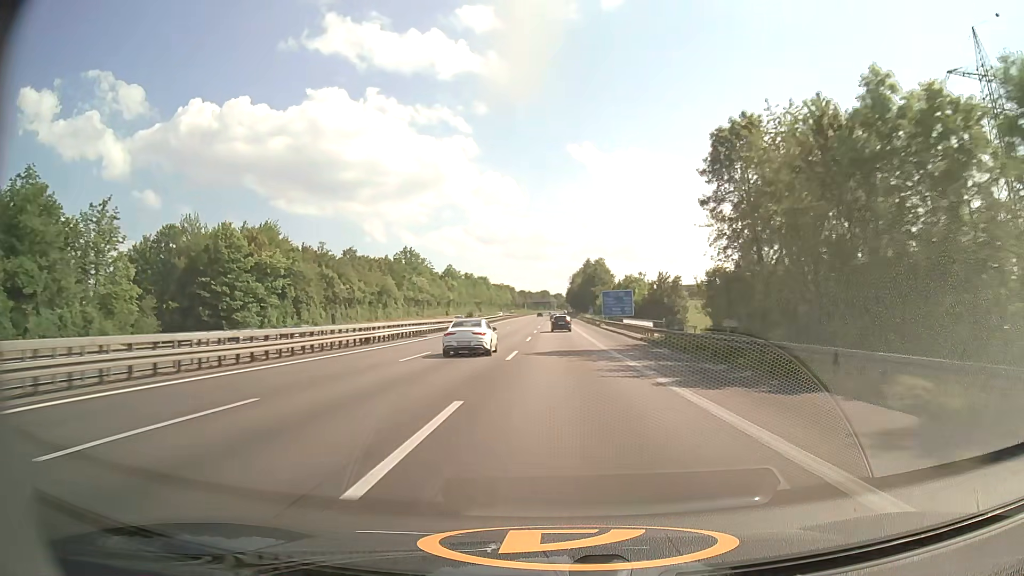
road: motorway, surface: asphalt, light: Day
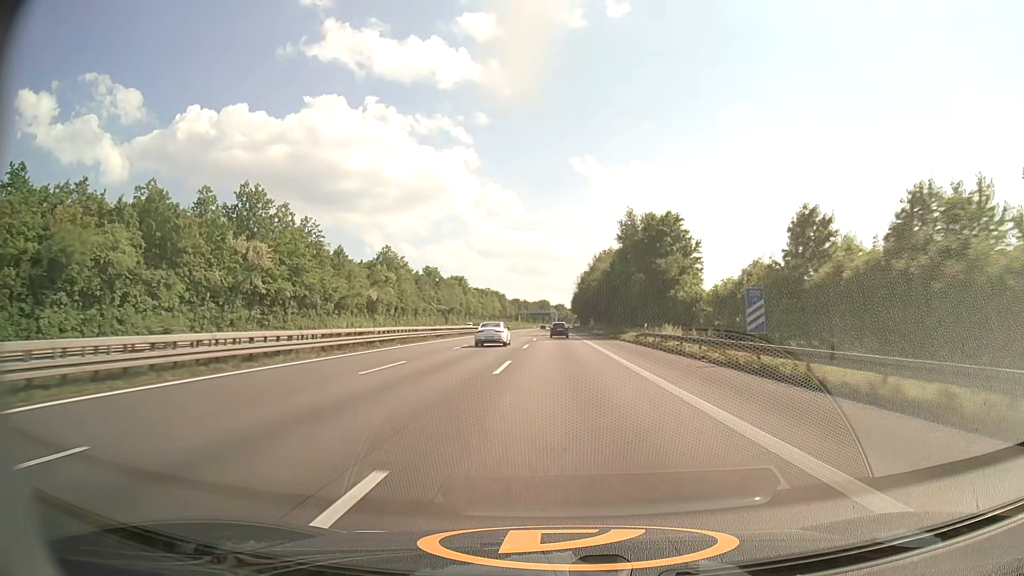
(-0.1, +94.6) m; 0°
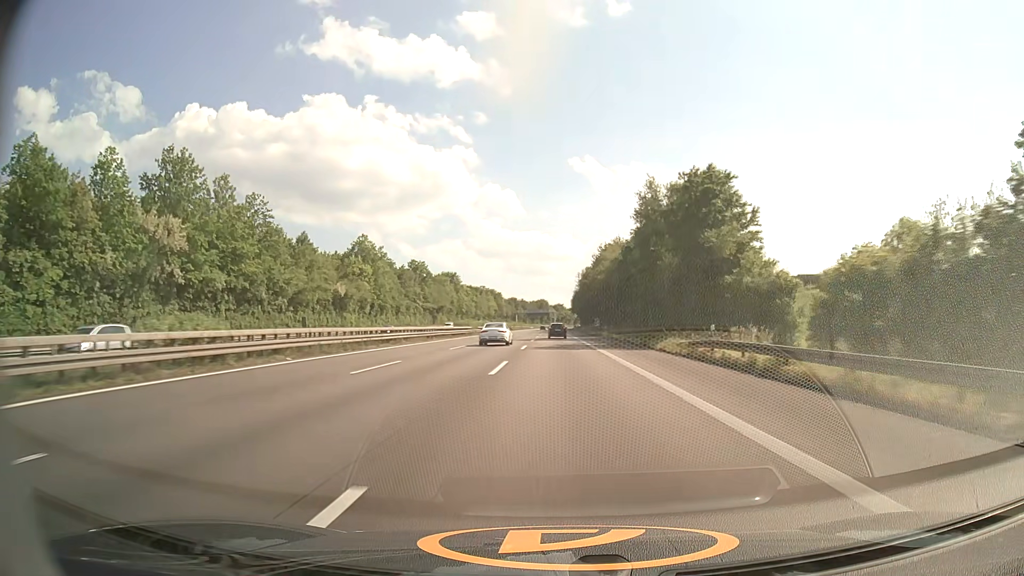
(0.0, +18.6) m; 0°
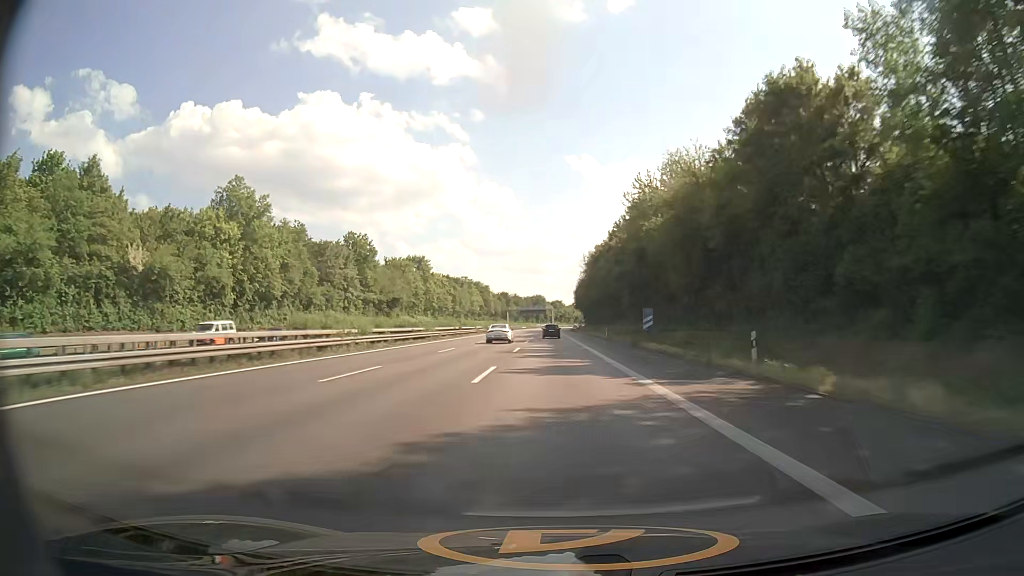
(+0.1, +55.6) m; 0°
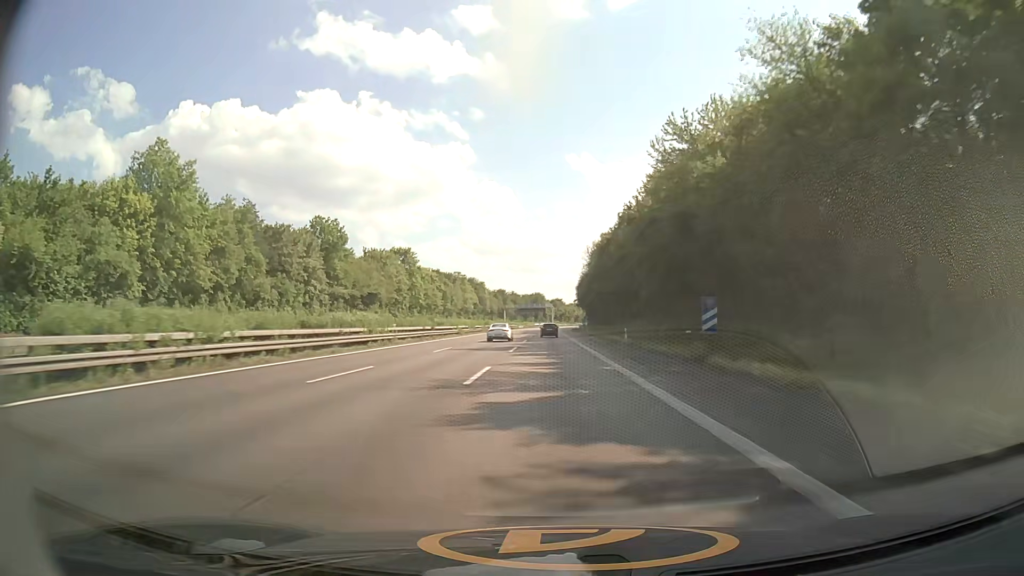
(0.0, +18.5) m; 0°
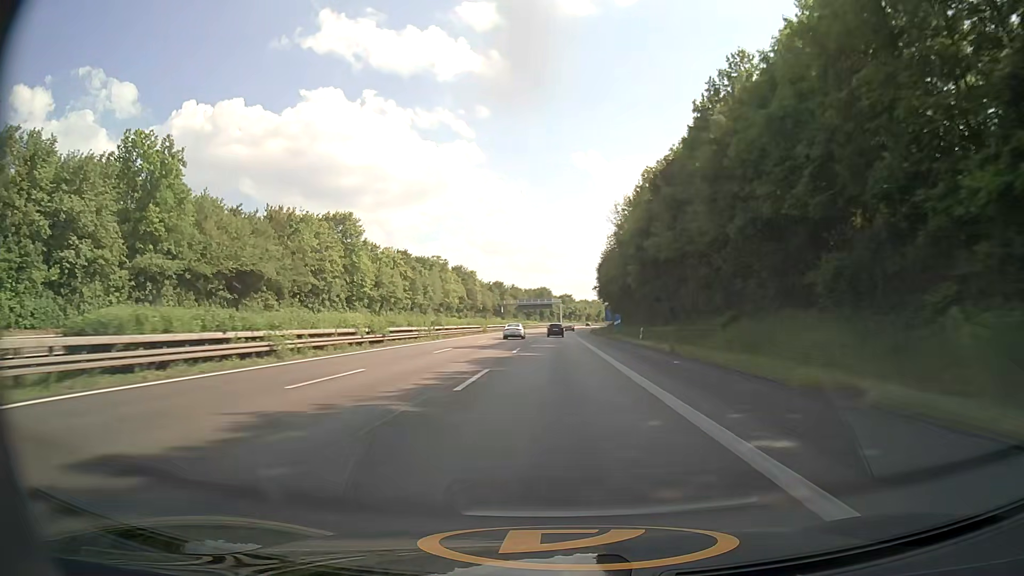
(-0.2, +55.2) m; -1°
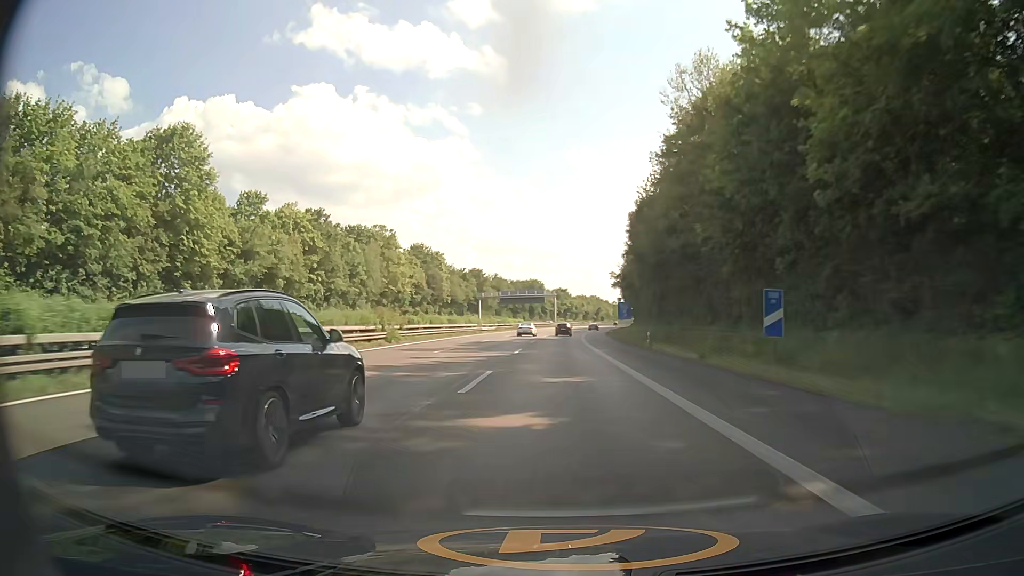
(0.0, +54.1) m; 0°
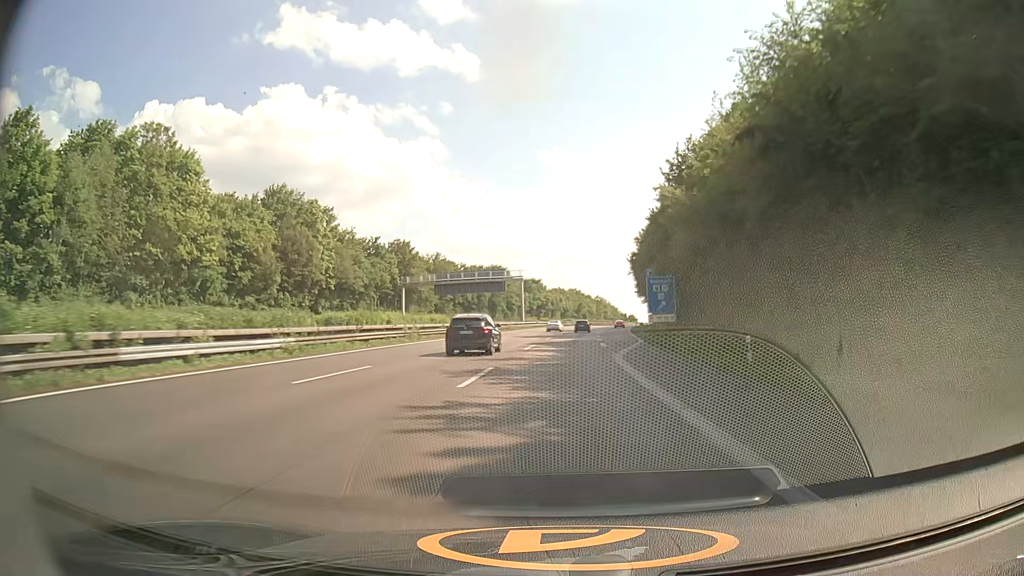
(+1.5, +70.7) m; +2°
(0, +10) (0, +20) (0, +30) (+1, +40) (+1, +50) (+2, +60) (+3, +70) (+3, +80) (+4, +90) (+5, +100) m
